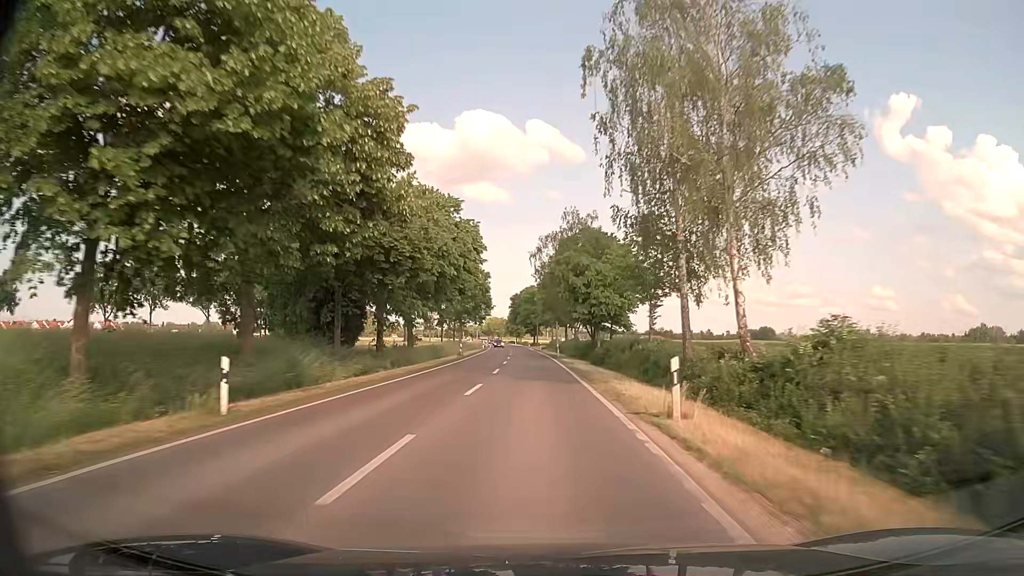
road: primary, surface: asphalt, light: Day
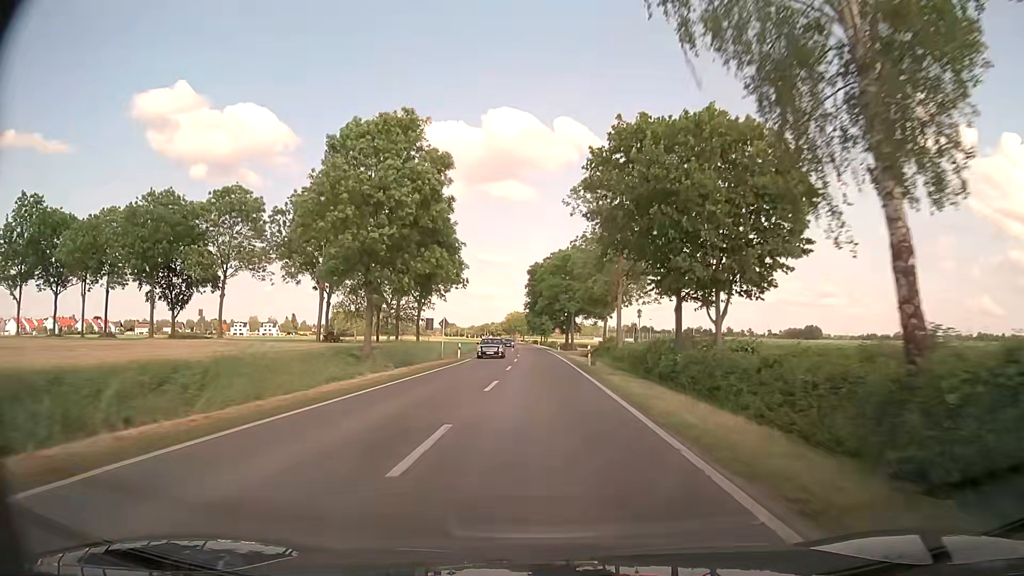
(-1.4, +53.7) m; -2°
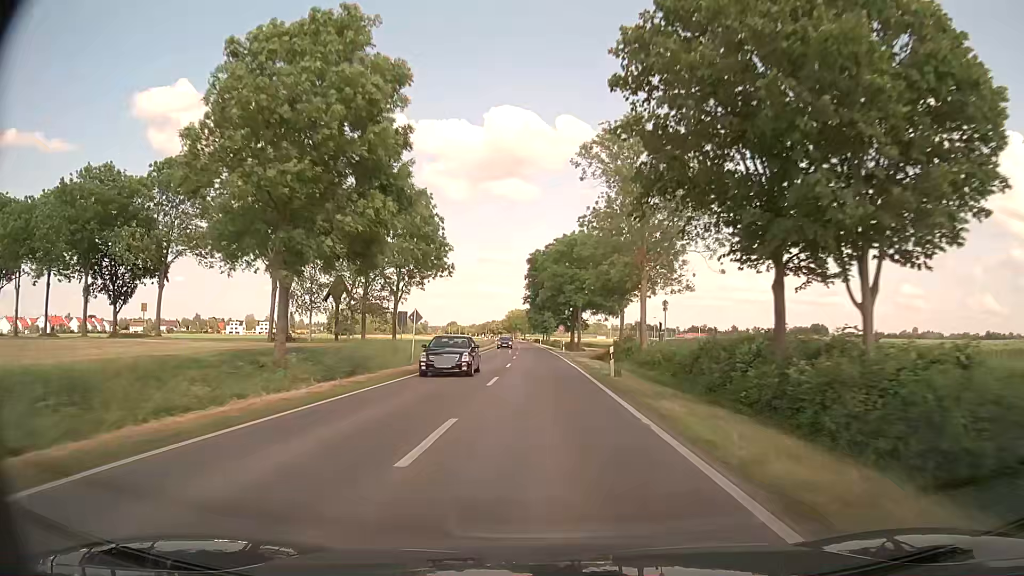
(0.0, +10.6) m; 0°
(0, +10) (0, +20) (0, +30) (0, +40) (0, +50) (-1, +60) (-1, +70) (-1, +80) (-2, +90) (-2, +100) m
